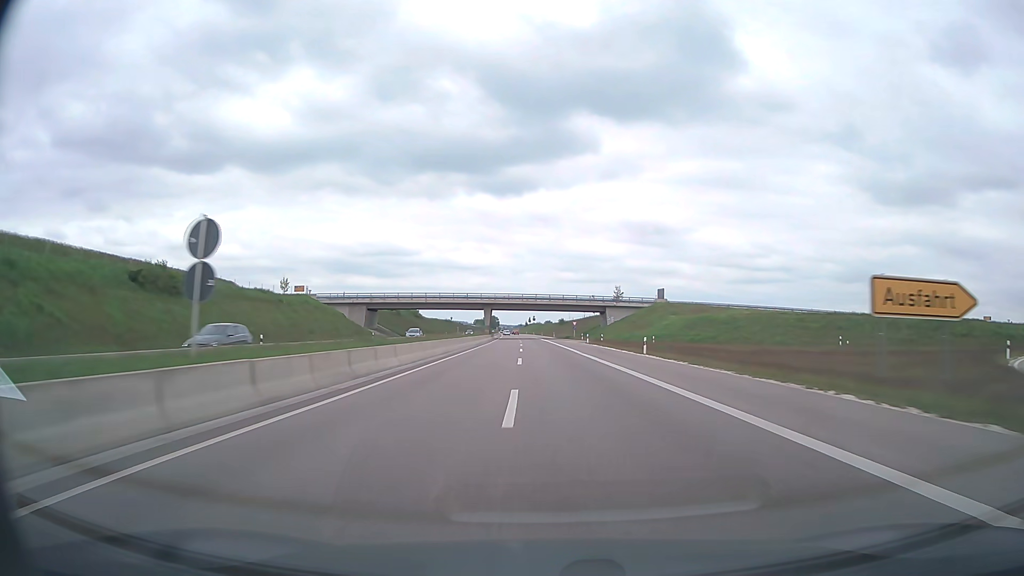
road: trunk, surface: asphalt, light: Day
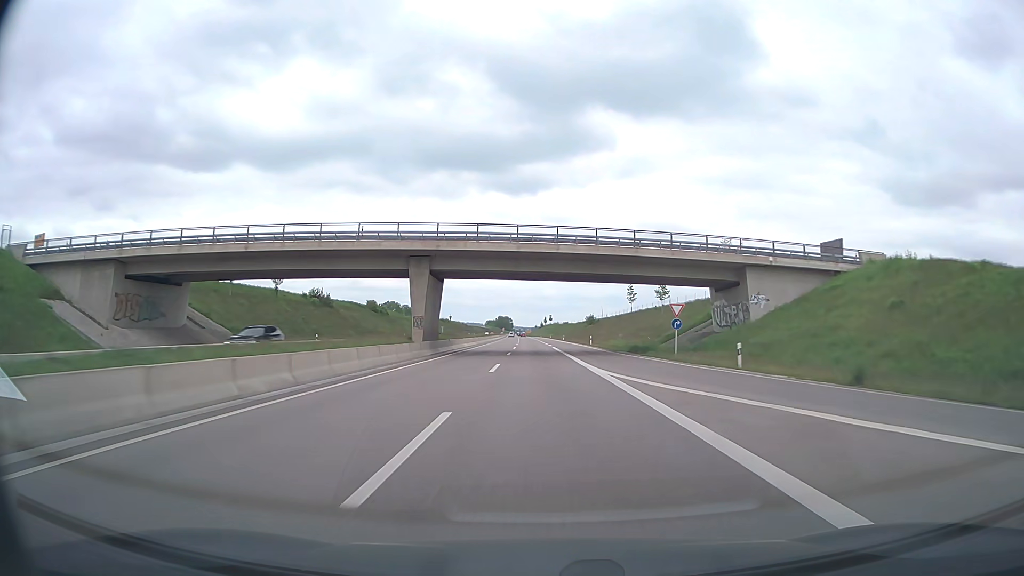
(-1.1, +76.2) m; -2°
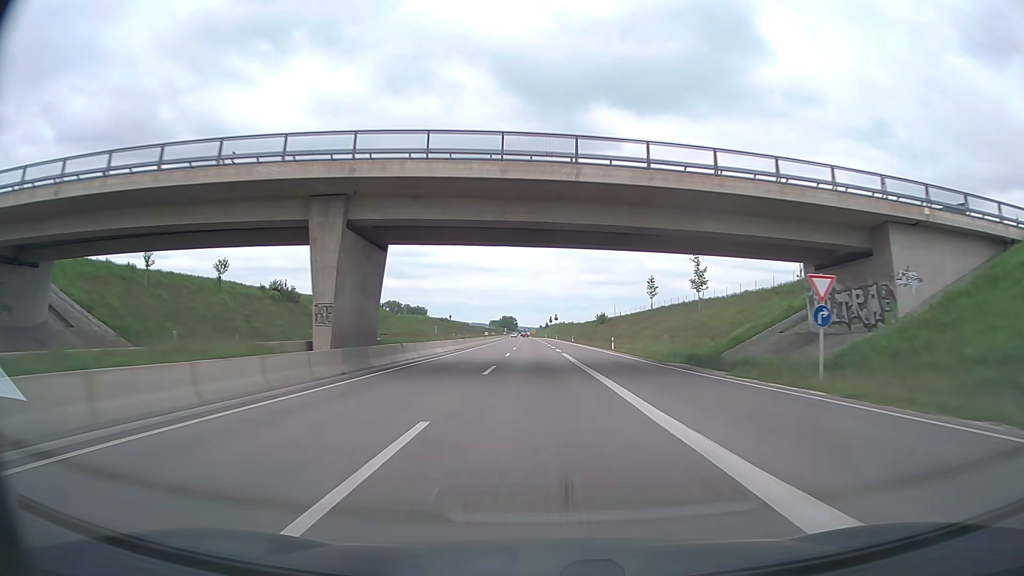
(0.0, +19.0) m; 0°
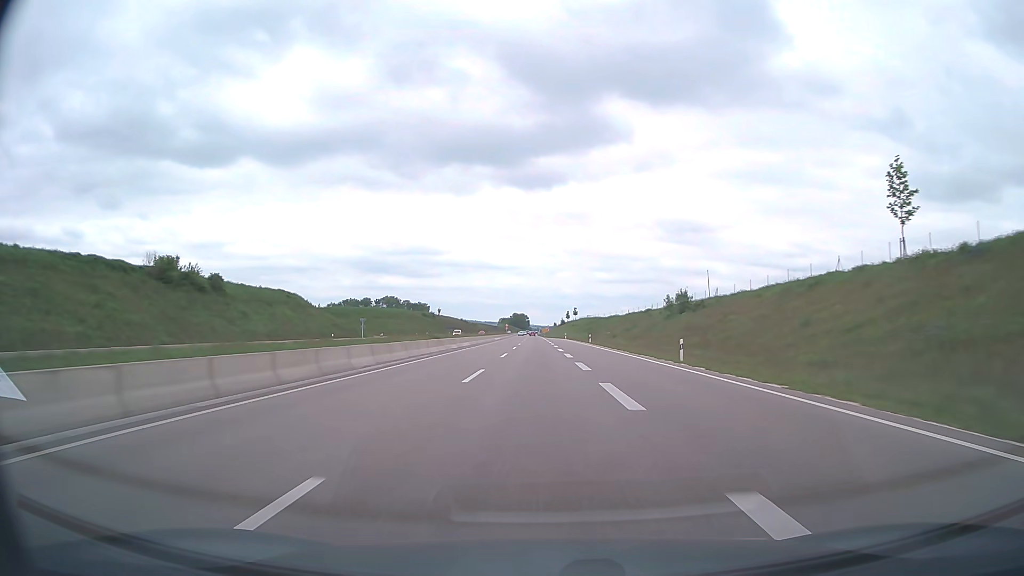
(-1.0, +76.2) m; -1°
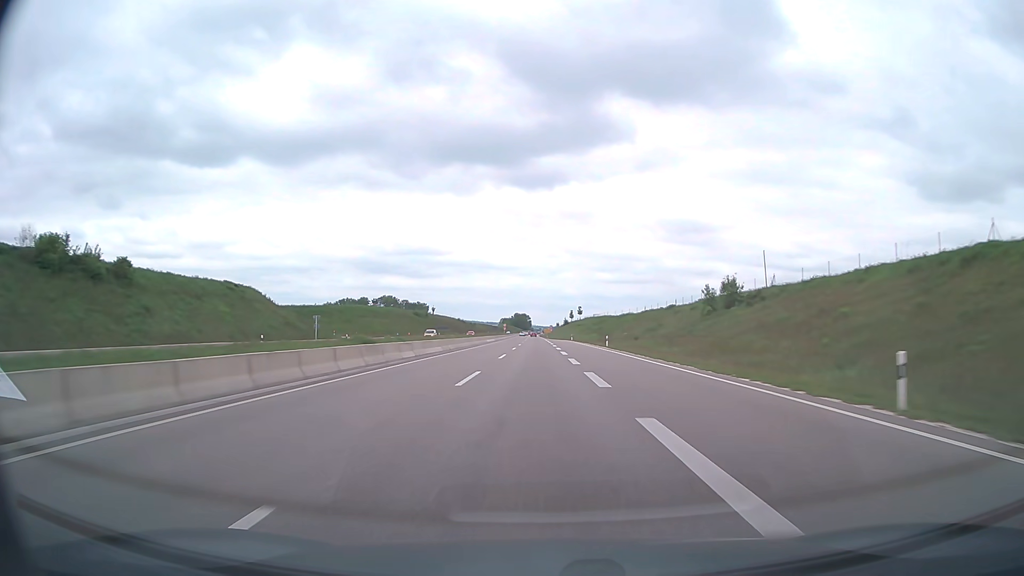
(0.0, +19.1) m; 0°
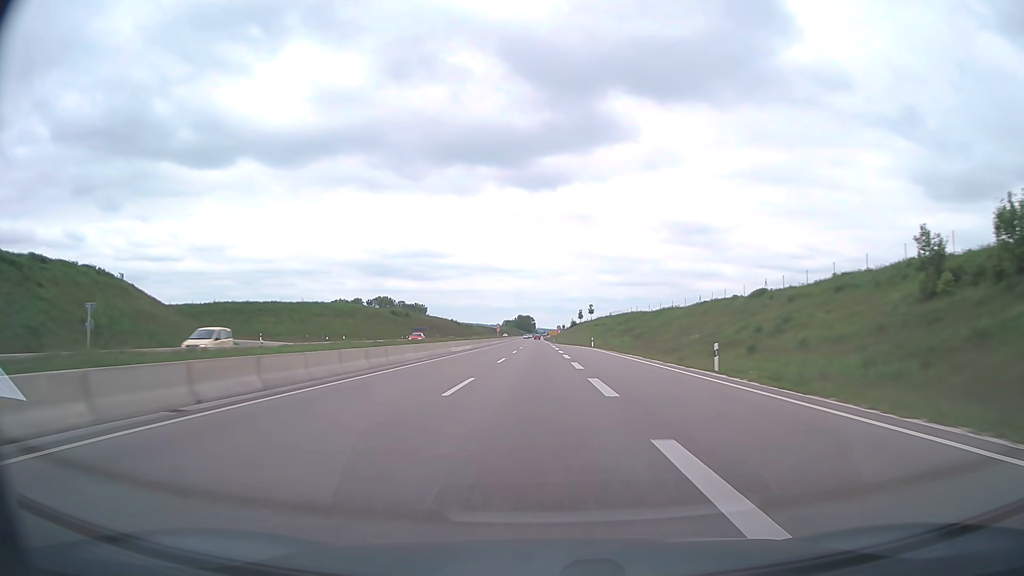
(-0.1, +38.1) m; 0°
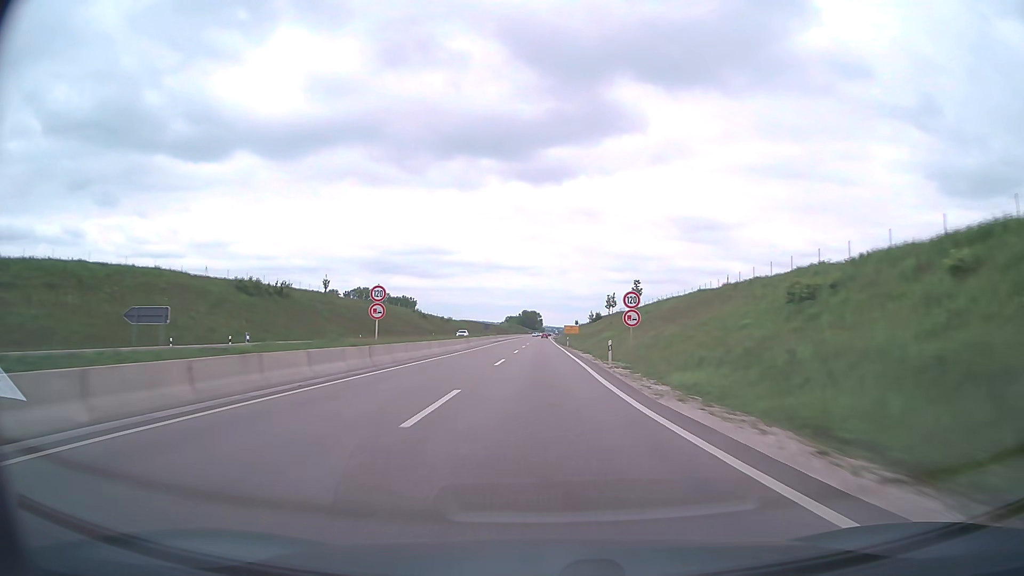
(-0.7, +95.3) m; -1°
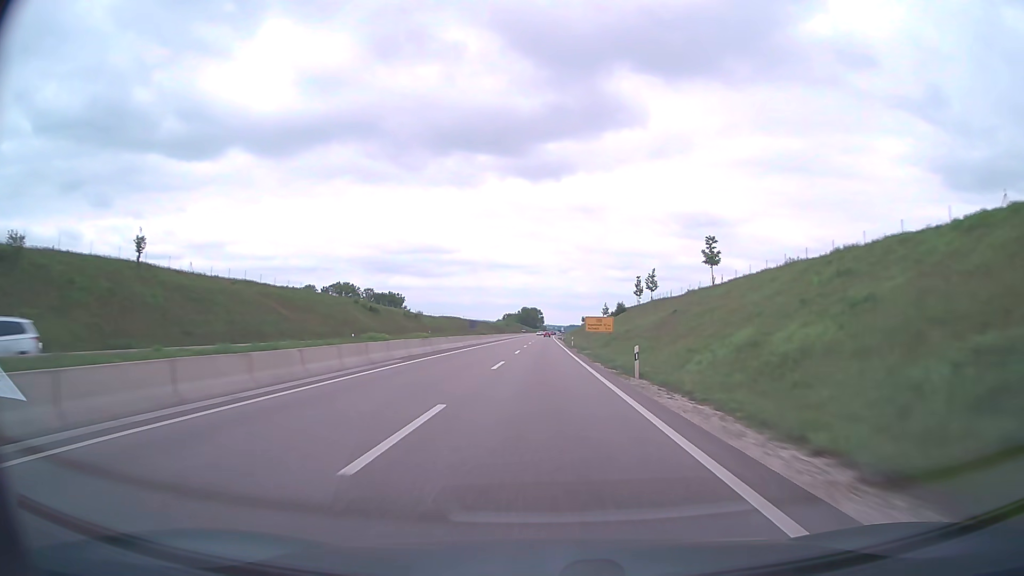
(-0.1, +57.1) m; 0°
(0, +10) (0, +20) (0, +30) (0, +40) (0, +50) (0, +60) (0, +70) (0, +80) (0, +90) (0, +100) m
